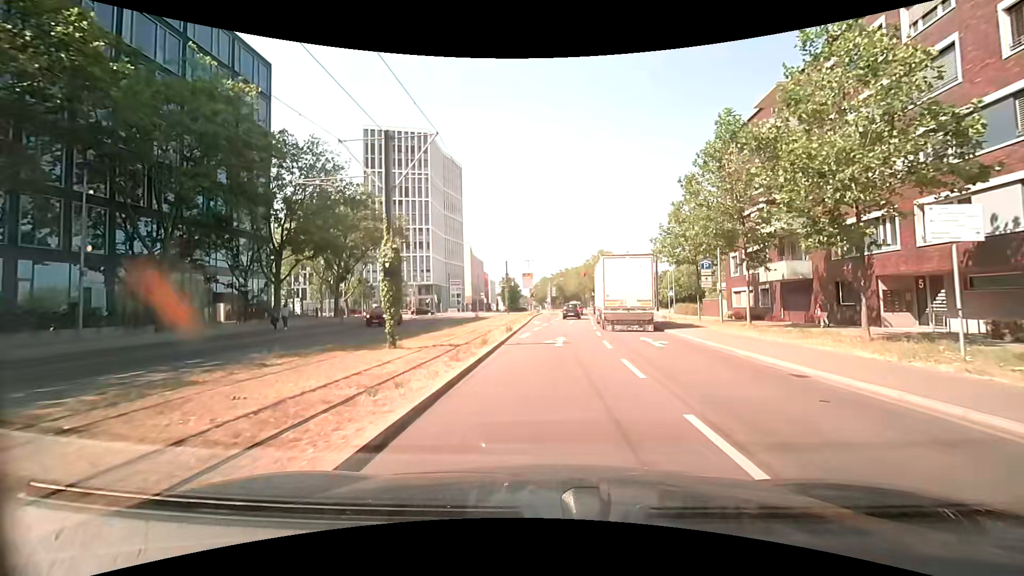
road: secondary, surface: asphalt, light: Day
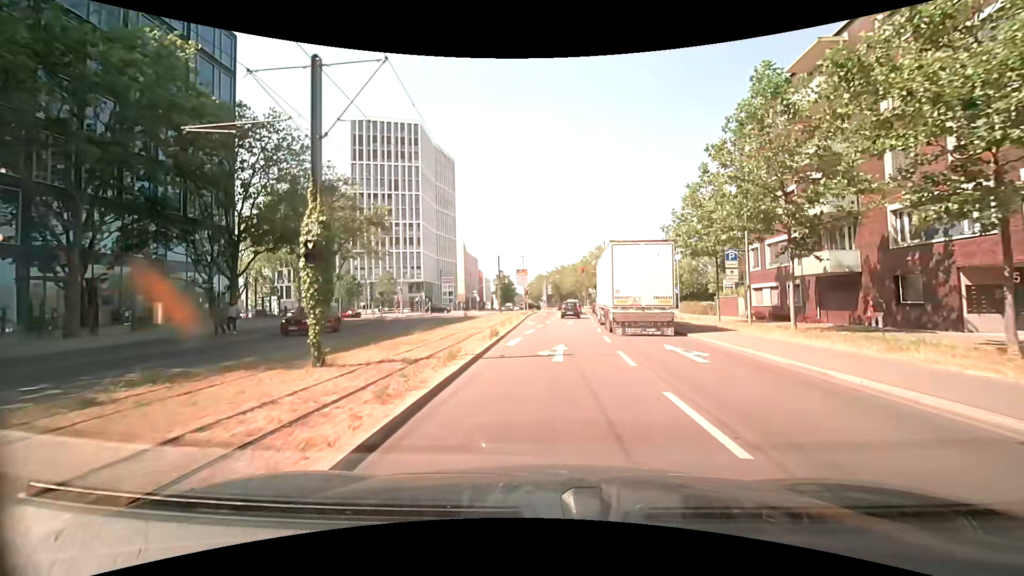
(0.0, +4.8) m; +1°
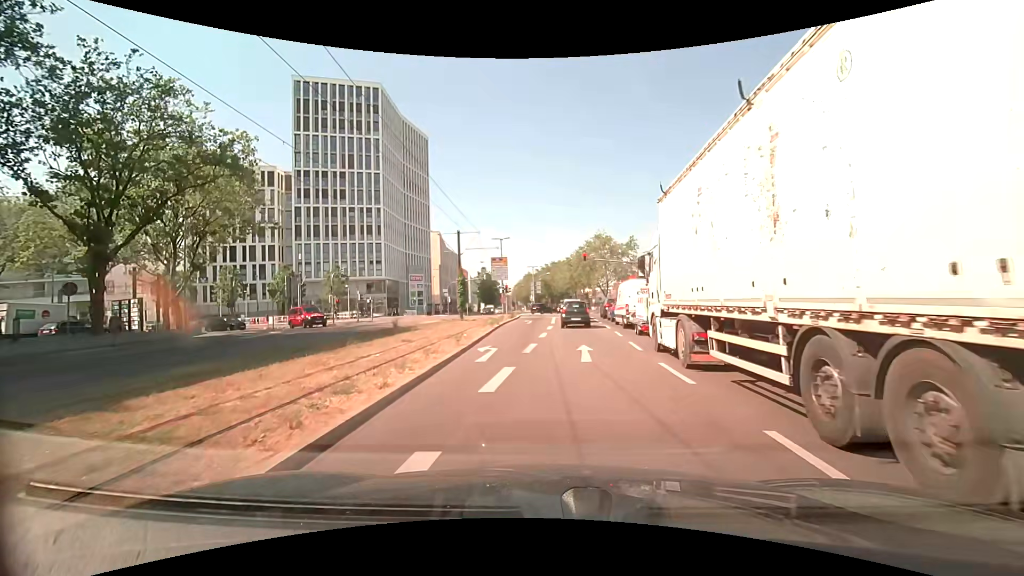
(0.0, +21.1) m; 0°
